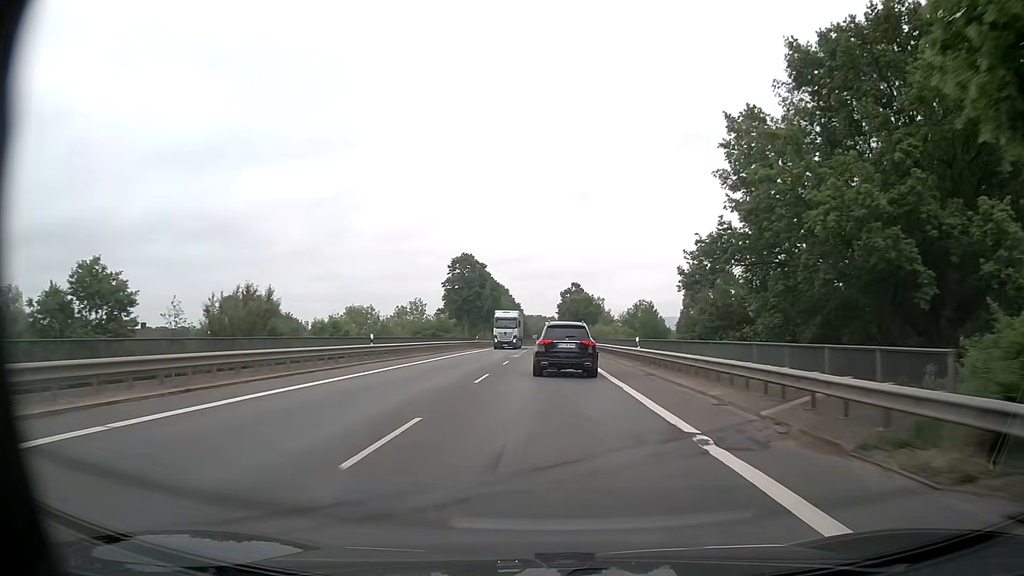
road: primary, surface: asphalt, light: Day
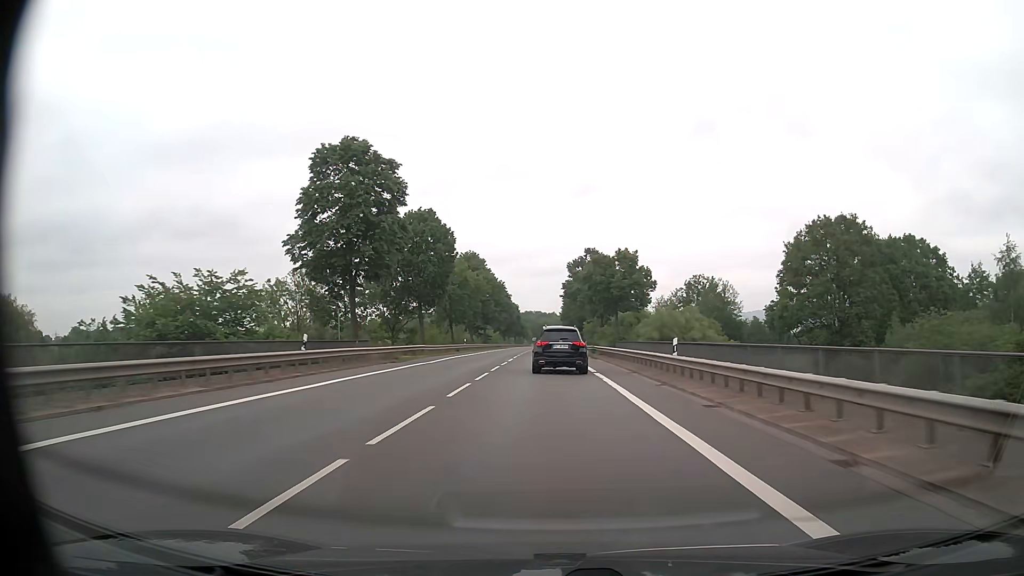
(-0.2, +57.8) m; 0°
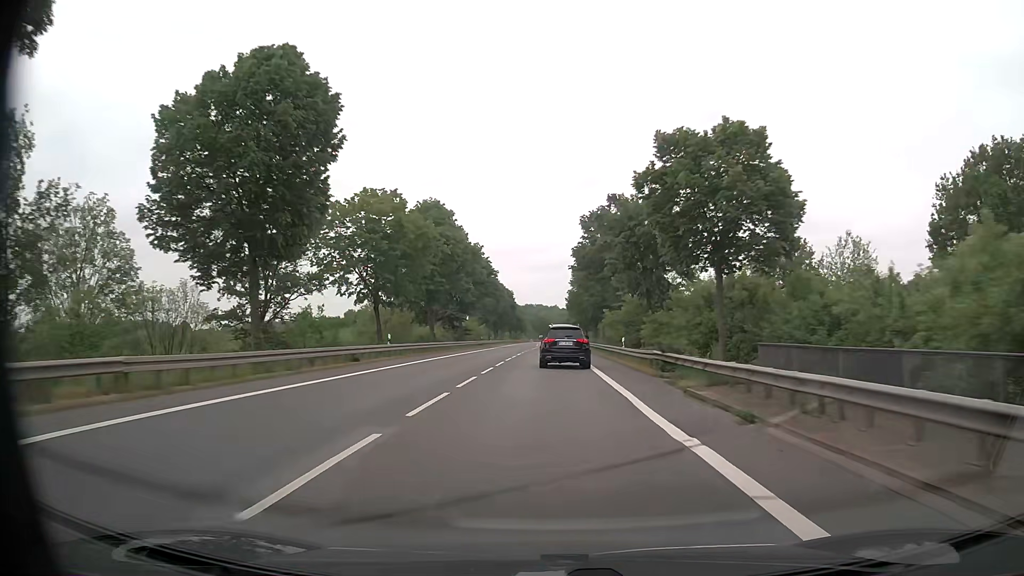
(0.0, +34.7) m; 0°
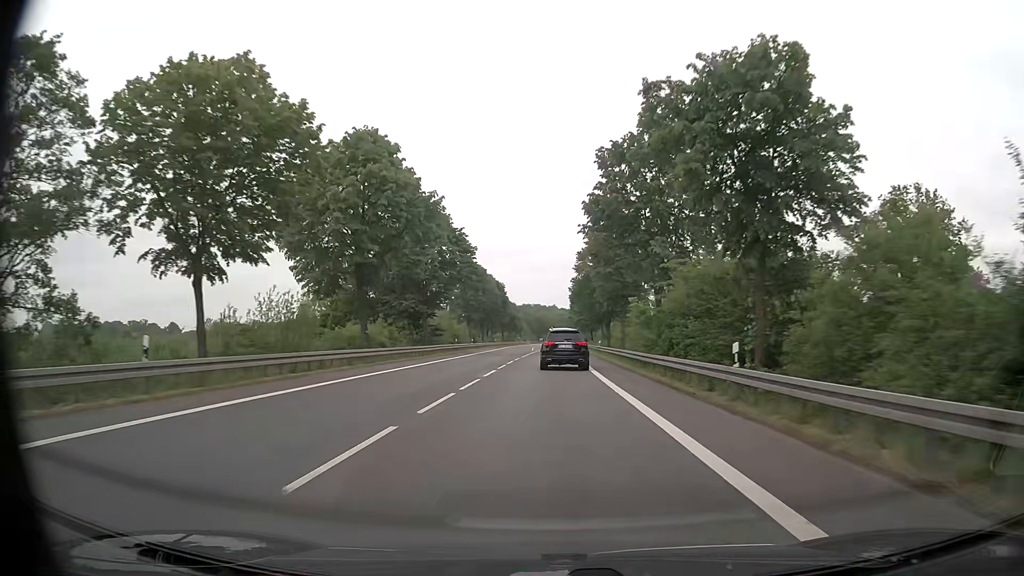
(+0.1, +23.2) m; 0°
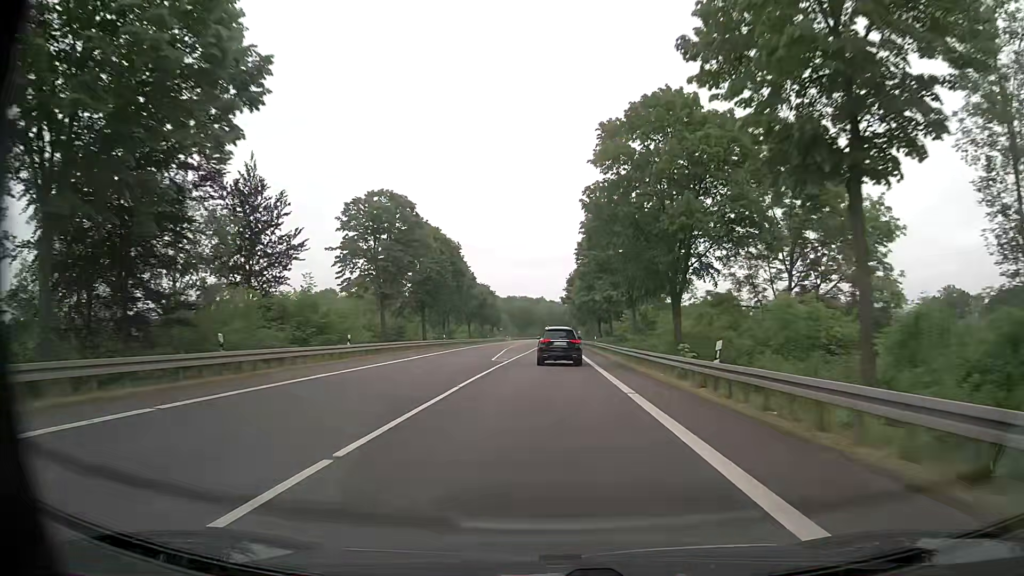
(+0.3, +46.8) m; +1°
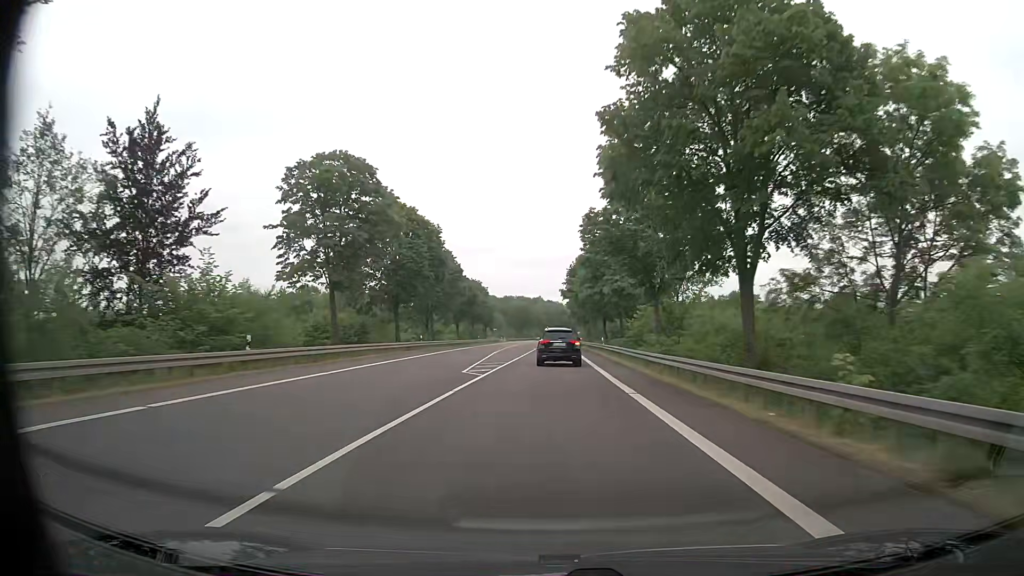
(+0.1, +11.8) m; +1°
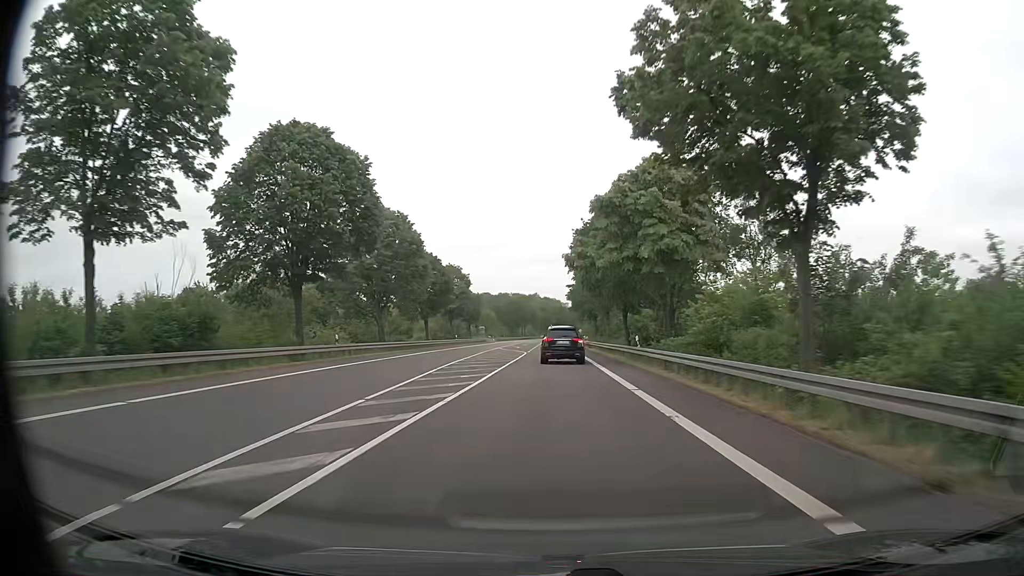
(+0.1, +23.6) m; 0°
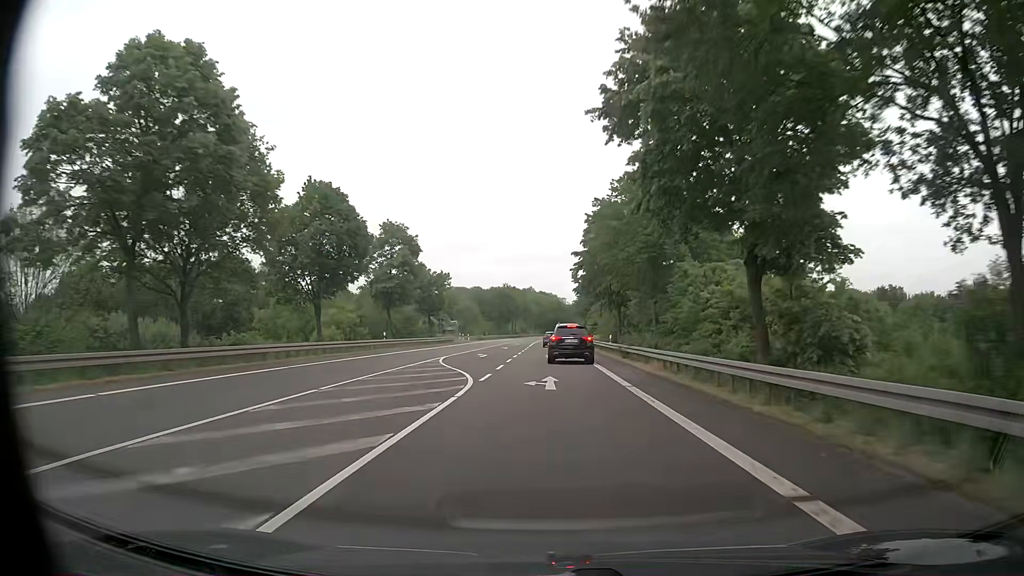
(+0.2, +35.4) m; 0°
(0, +10) (0, +20) (0, +30) (0, +40) (0, +50) (0, +60) (-1, +70) (-1, +80) (0, +90) (0, +100) m
